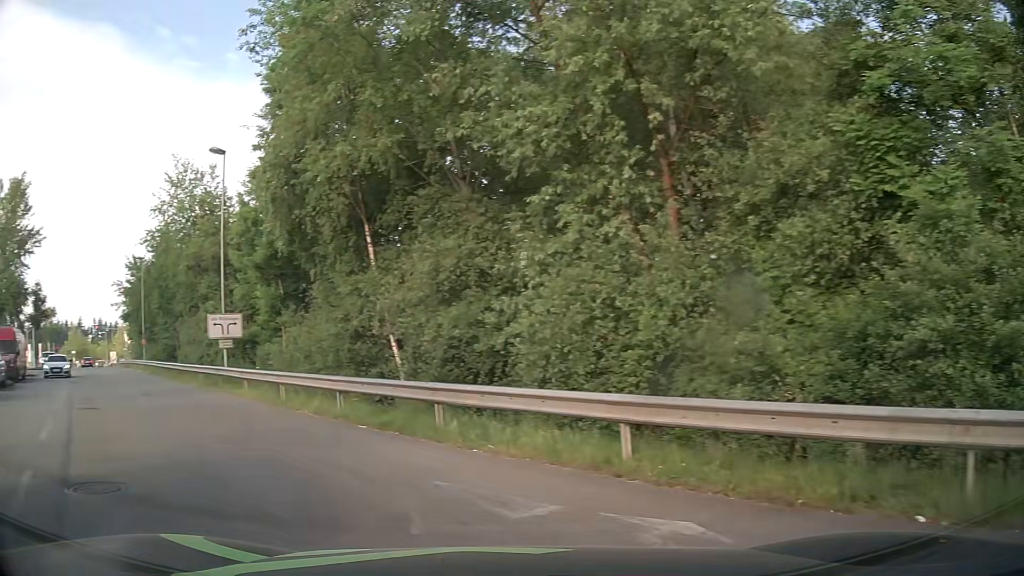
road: service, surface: asphalt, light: Day
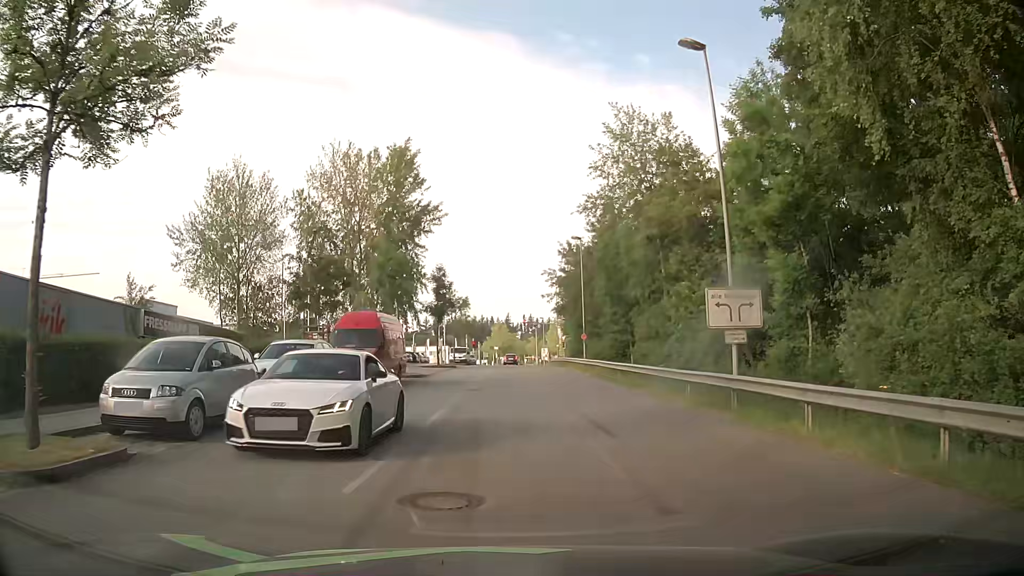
(-5.3, +10.0) m; -40°
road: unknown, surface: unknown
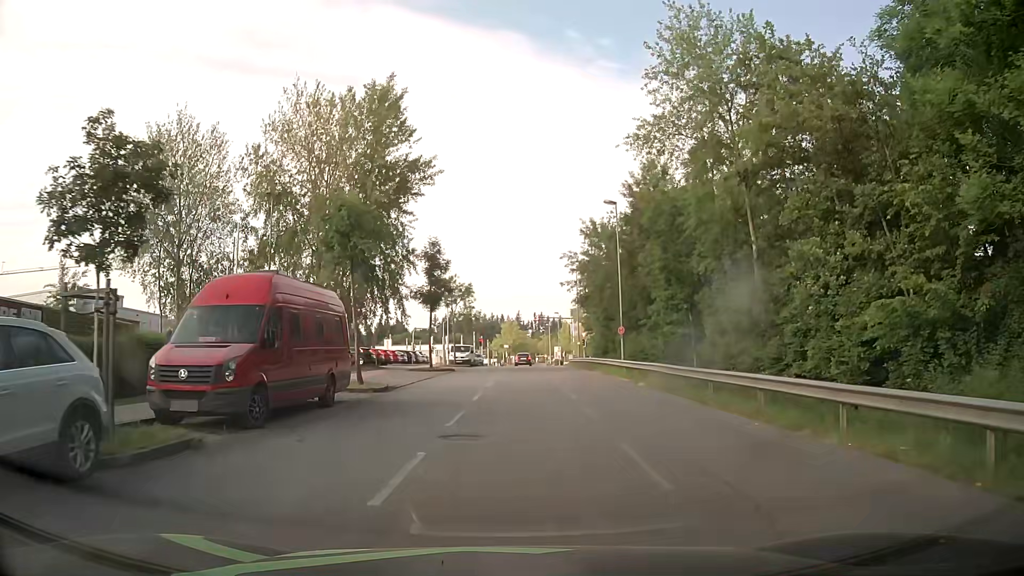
(+0.2, +12.8) m; +1°
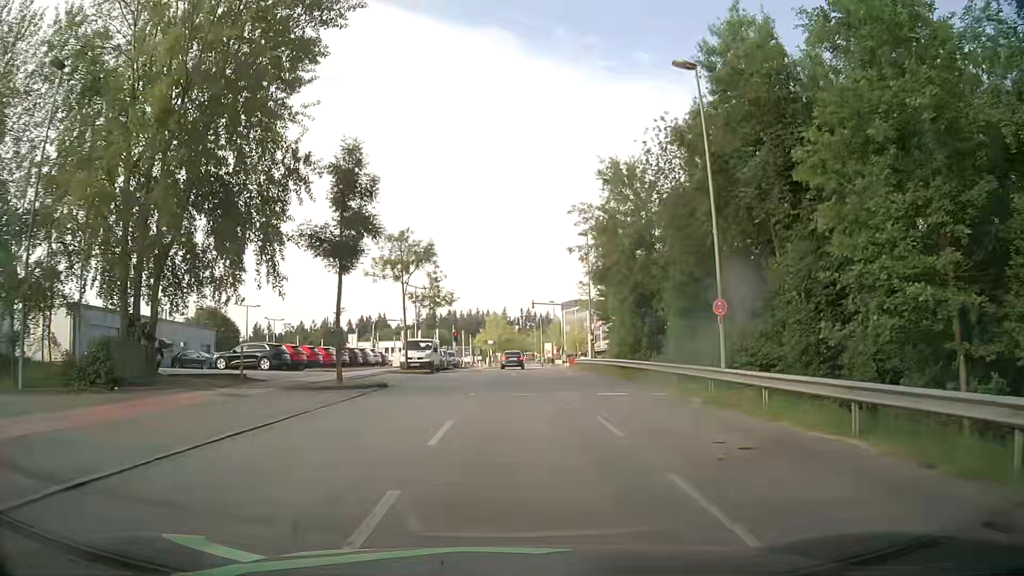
(-0.1, +20.8) m; +1°
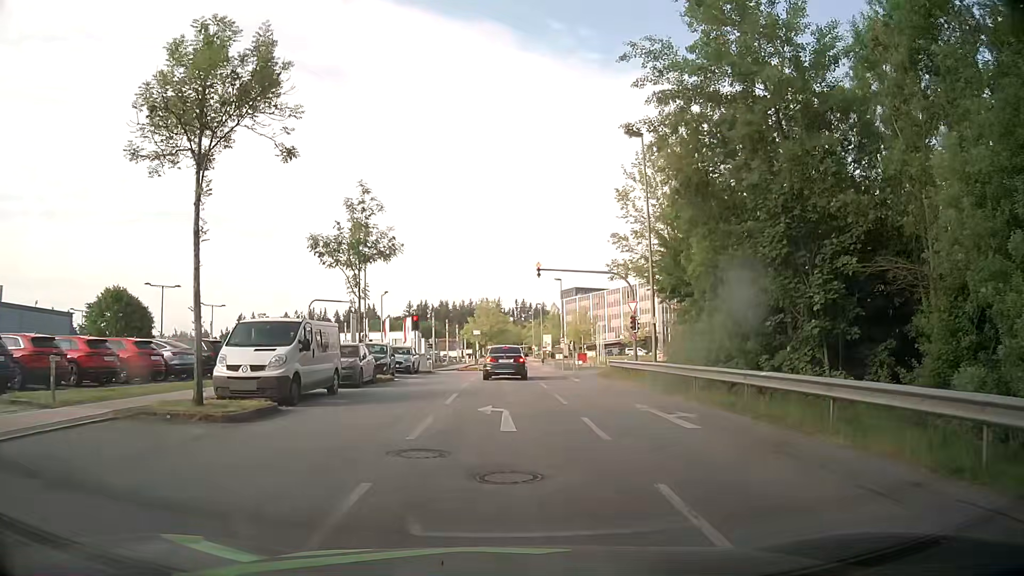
(0.0, +23.6) m; 0°
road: residential
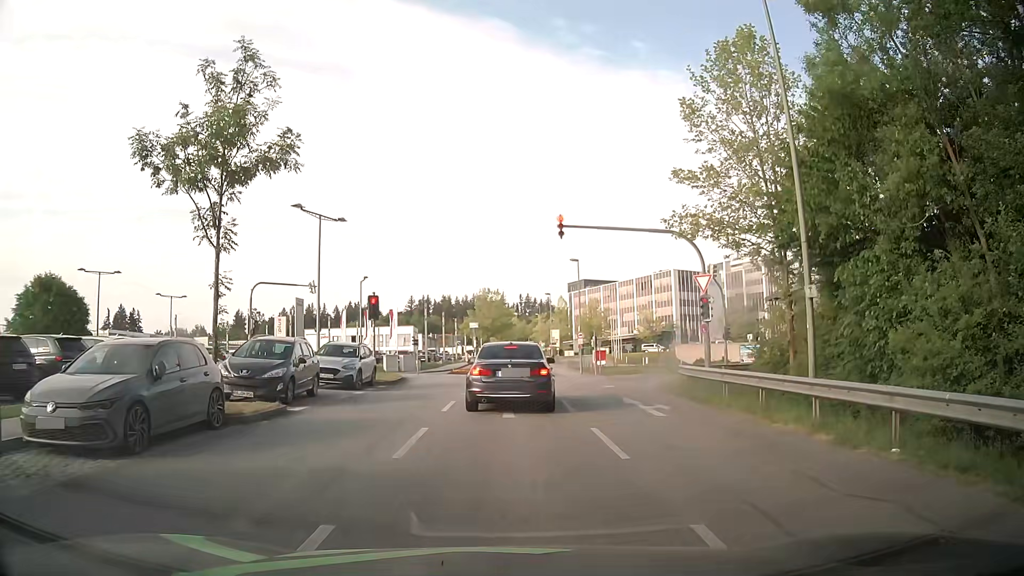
(-0.2, +13.6) m; 0°
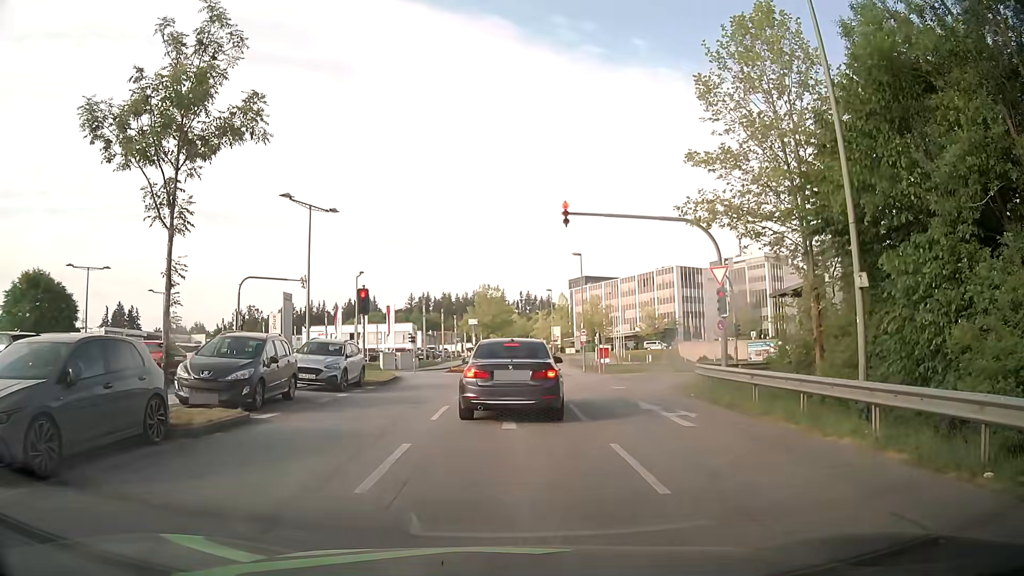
(0.0, +2.0) m; -1°
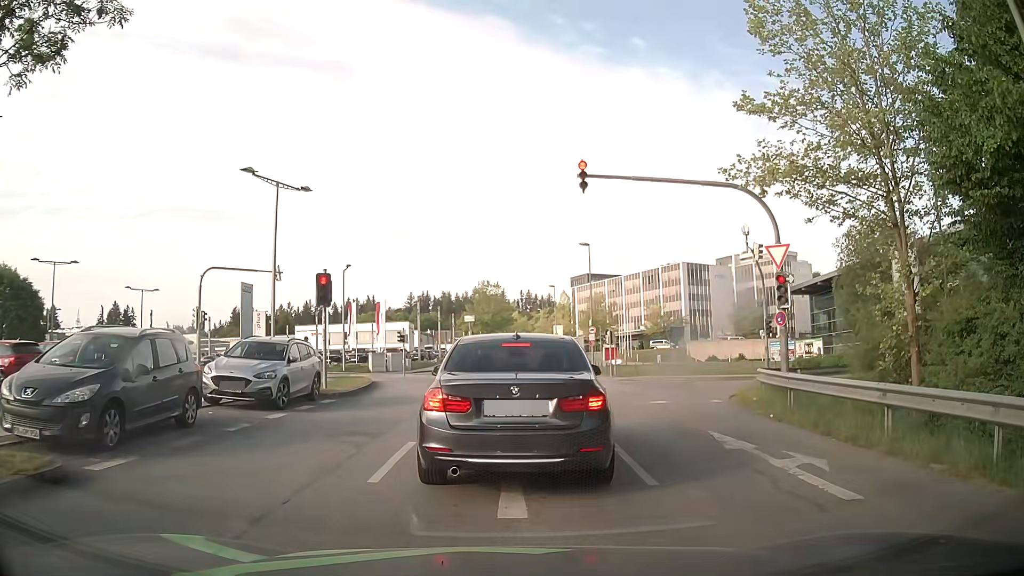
(0.0, +5.3) m; 0°
(0, +10) (0, +20) (0, +30) (-4, +39) (-10, +47) (-18, +53) (-27, +58) (-35, +63) (-44, +68) (-53, +72) m
